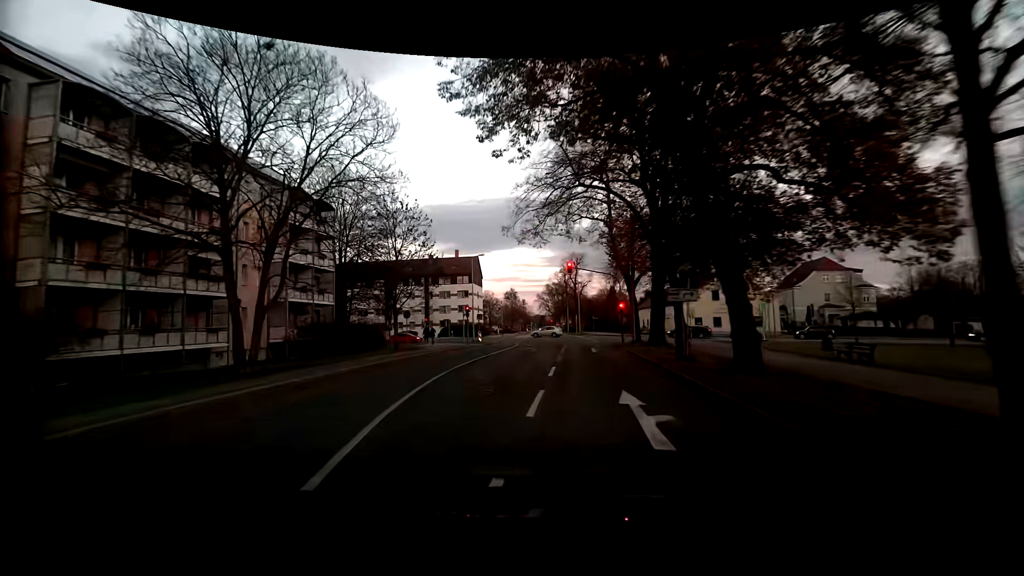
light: Day
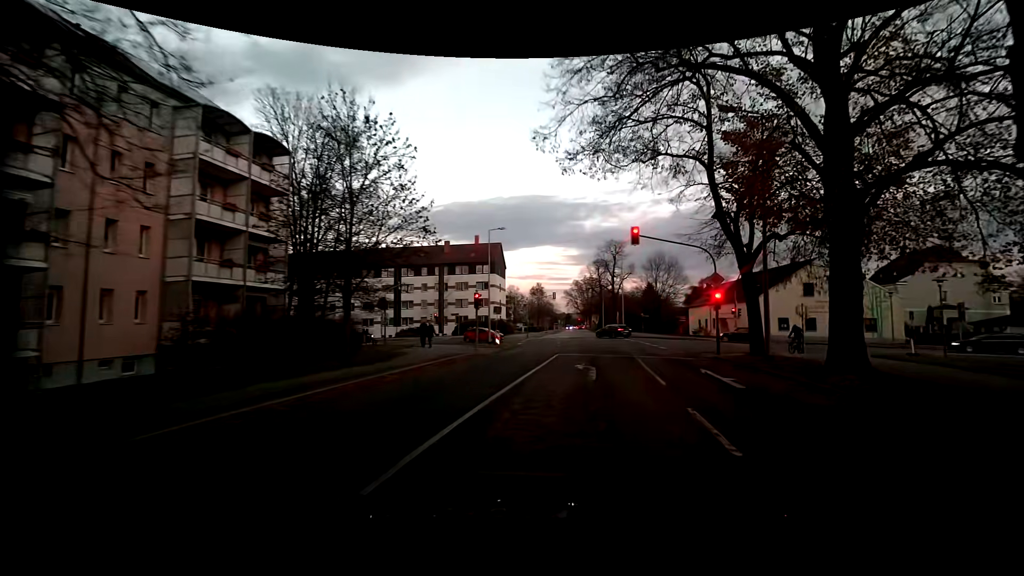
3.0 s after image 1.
(-1.1, +13.7) m; -1°
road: residential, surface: asphalt
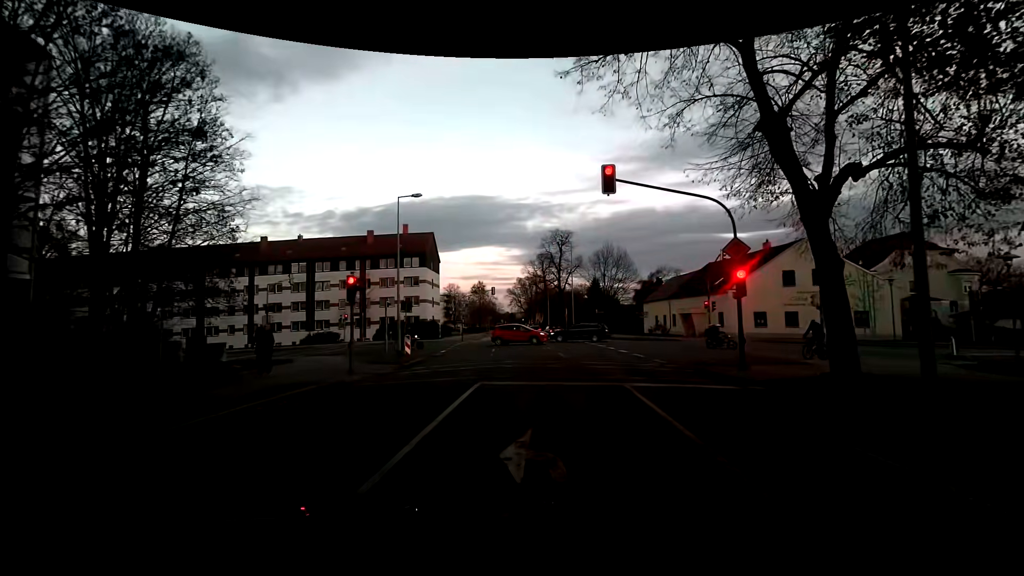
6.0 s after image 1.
(+0.4, +10.4) m; +4°
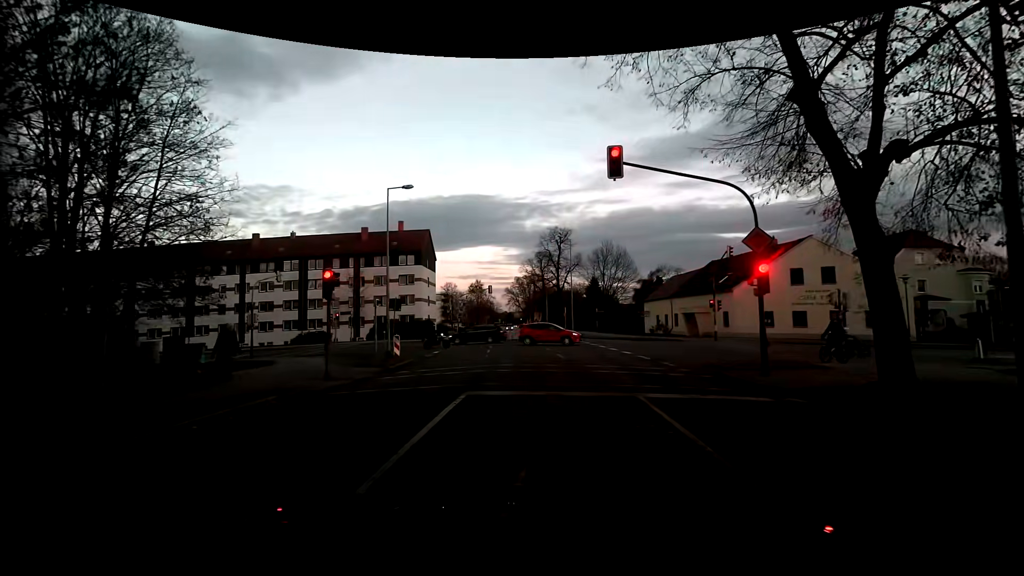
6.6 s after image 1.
(0.0, +1.7) m; 0°
